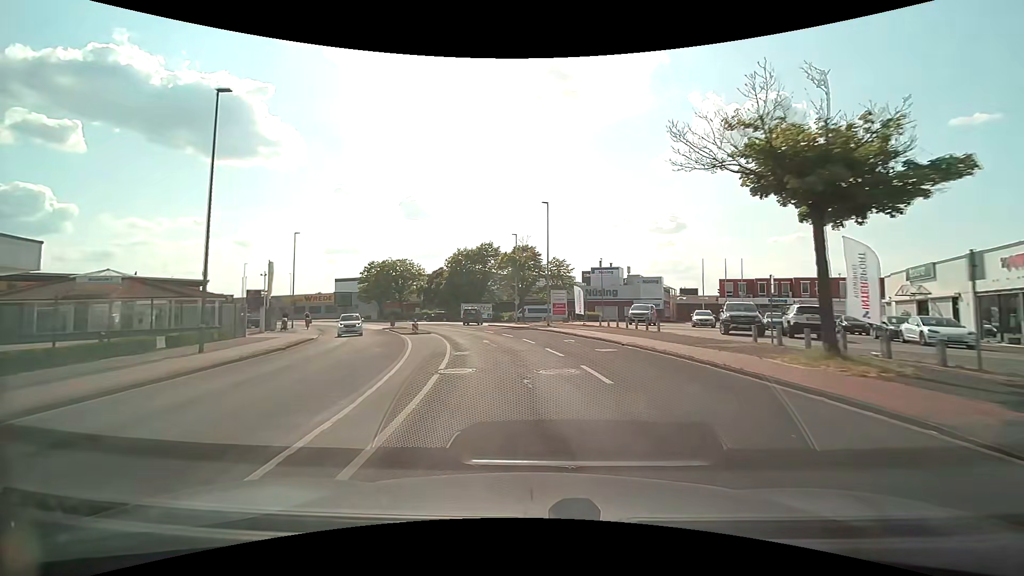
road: tertiary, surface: asphalt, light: Day
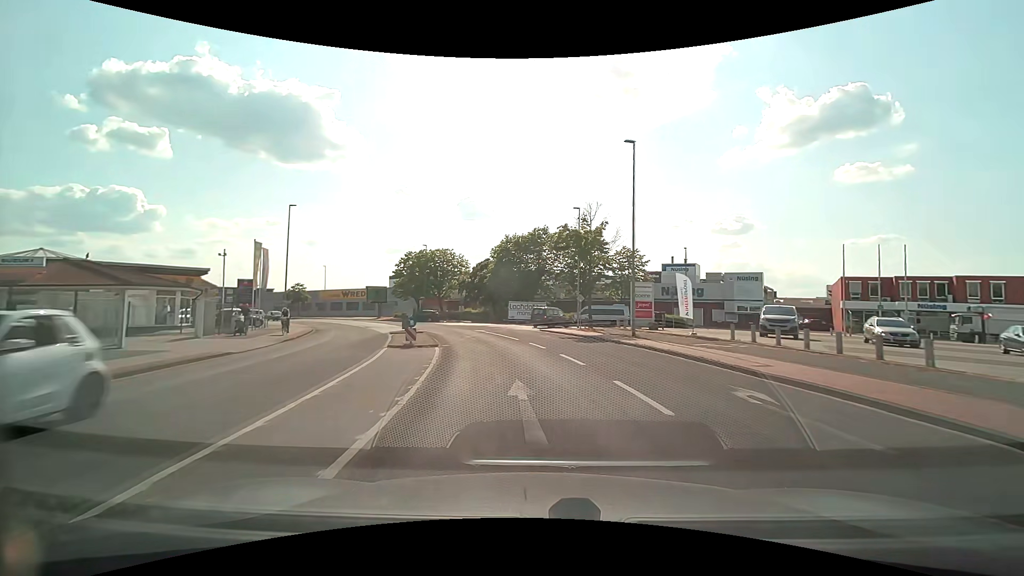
(-0.9, +14.7) m; -6°
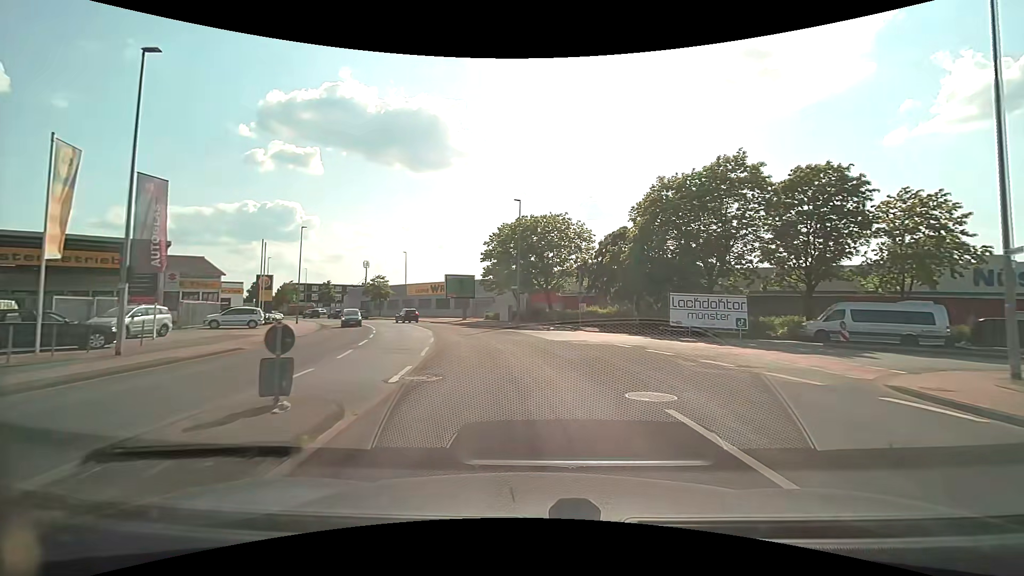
(-3.5, +28.3) m; -14°
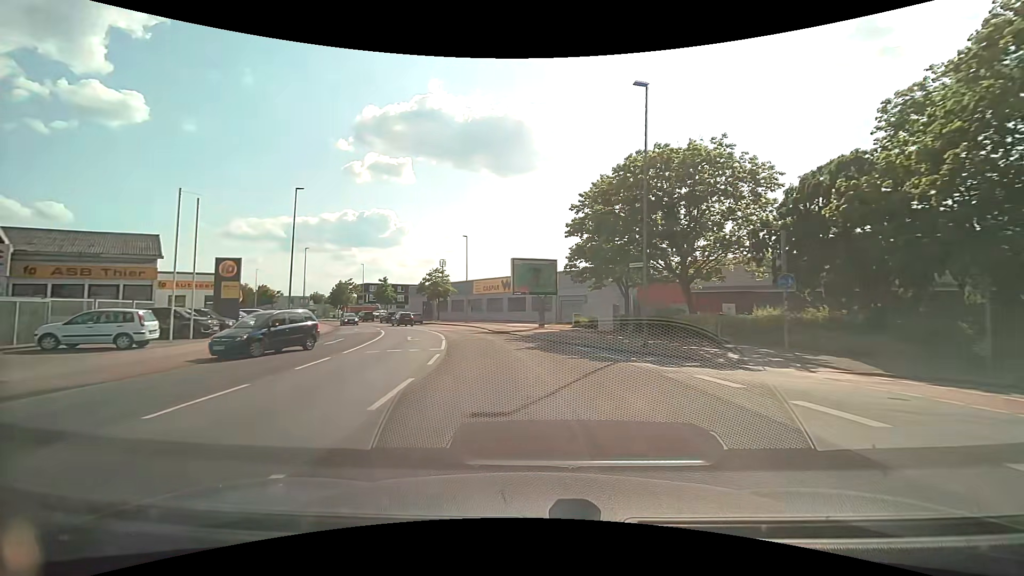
(-1.7, +20.7) m; -9°
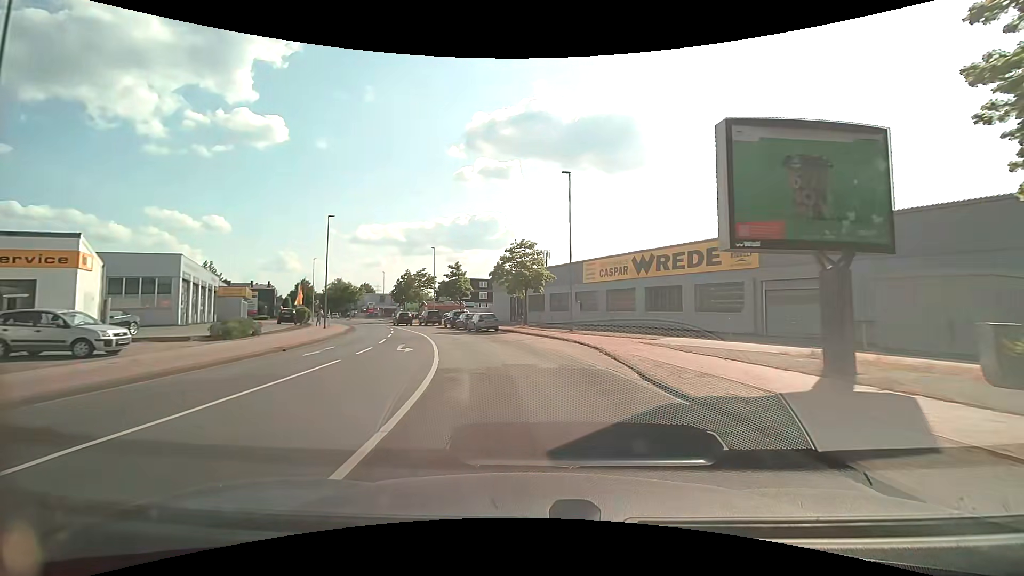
(-3.1, +27.2) m; -12°
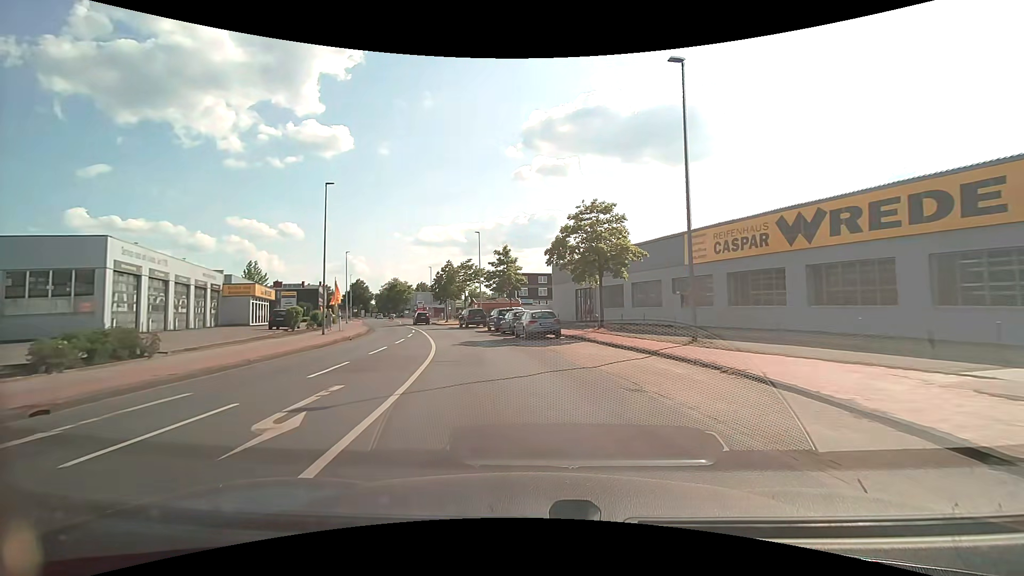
(-0.8, +13.6) m; -7°
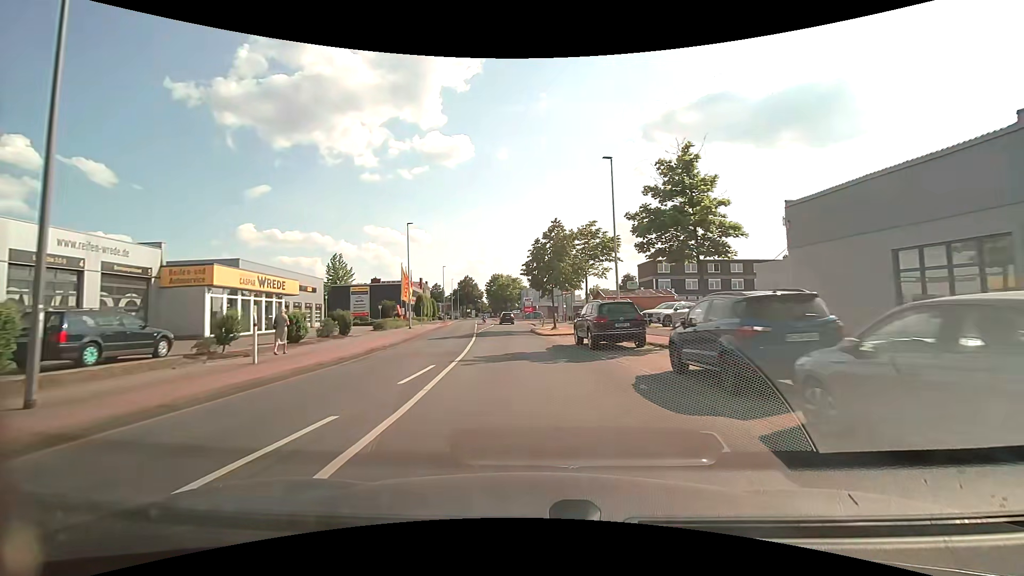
(-3.5, +26.9) m; -14°
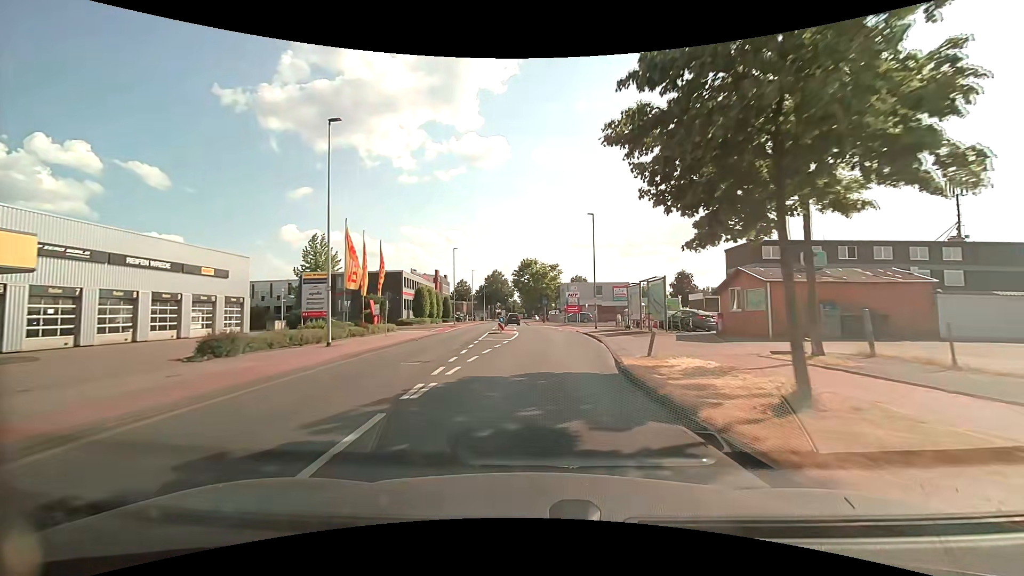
(-1.5, +26.9) m; -4°
(0, +10) (0, +20) (+1, +30) (+1, +40) (0, +50) (-2, +60) (-3, +70) (-3, +80) (-4, +90) (-4, +100) m
